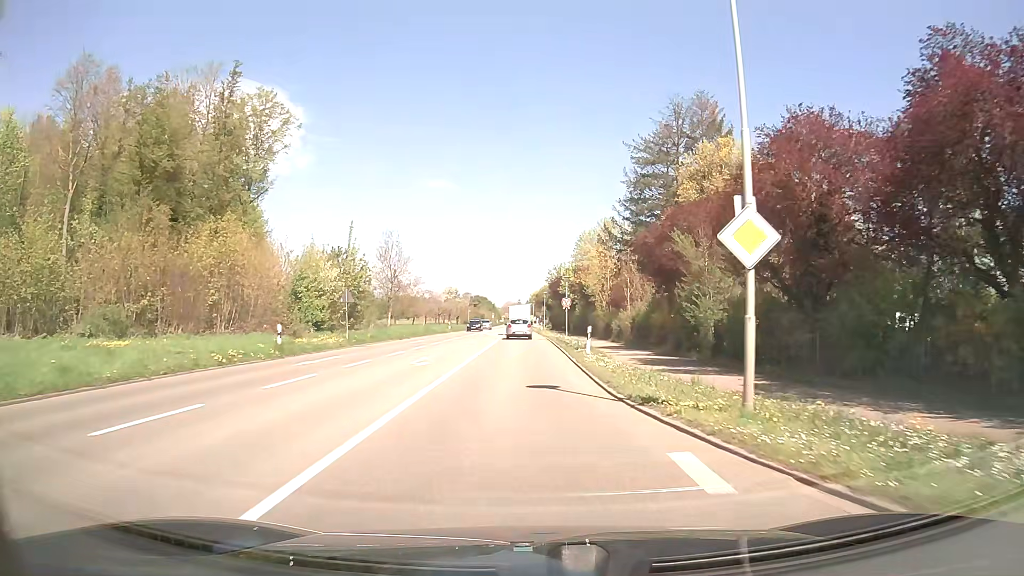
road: secondary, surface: asphalt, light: Day
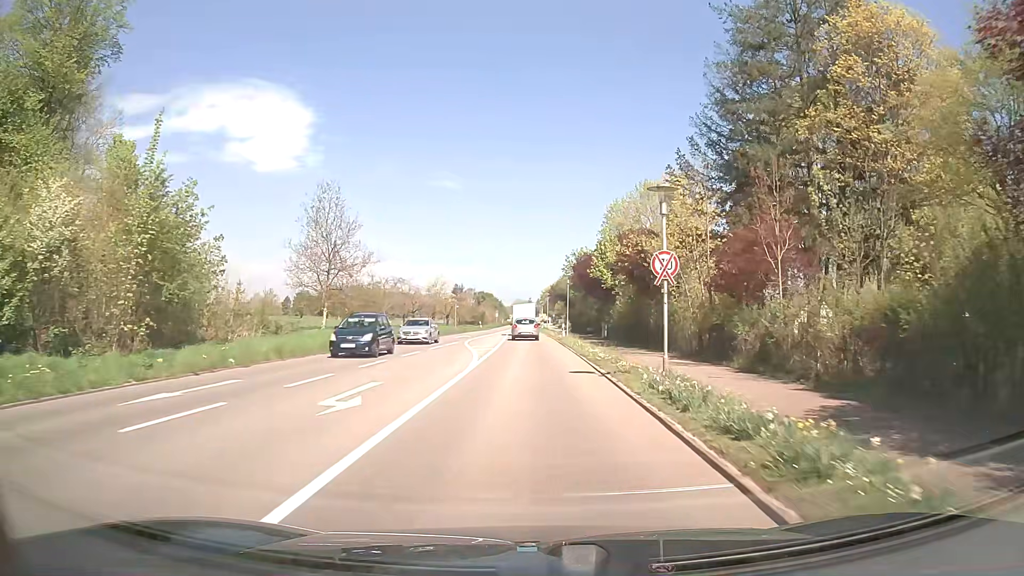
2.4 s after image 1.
(-0.2, +29.8) m; -1°
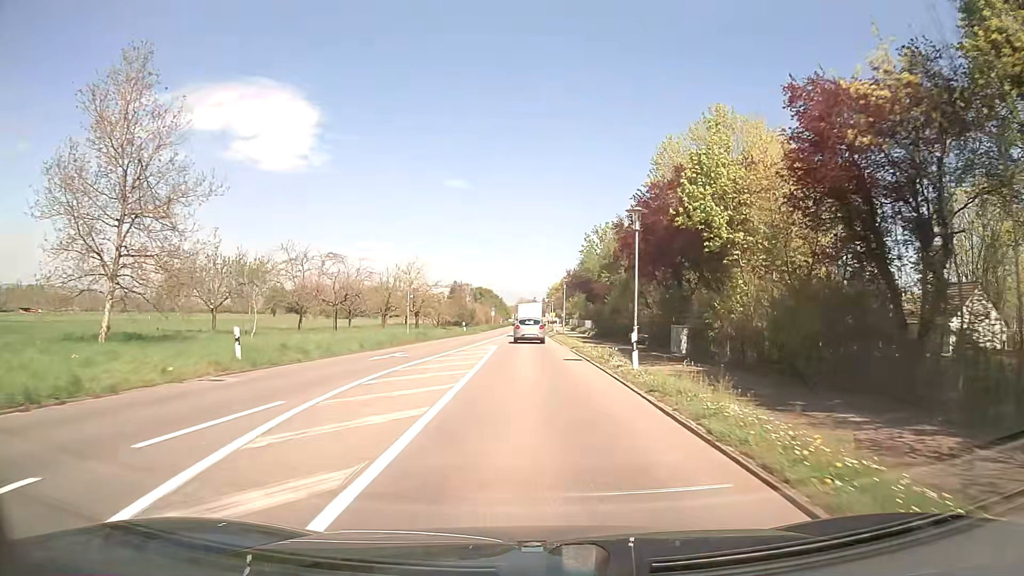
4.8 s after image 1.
(-0.3, +29.6) m; -1°
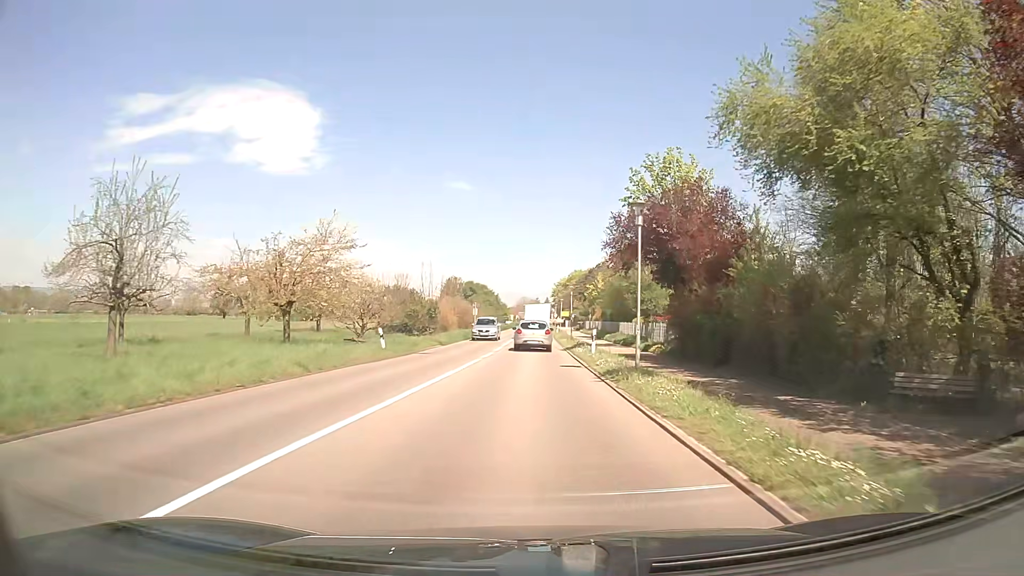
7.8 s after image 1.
(+0.1, +36.5) m; 0°
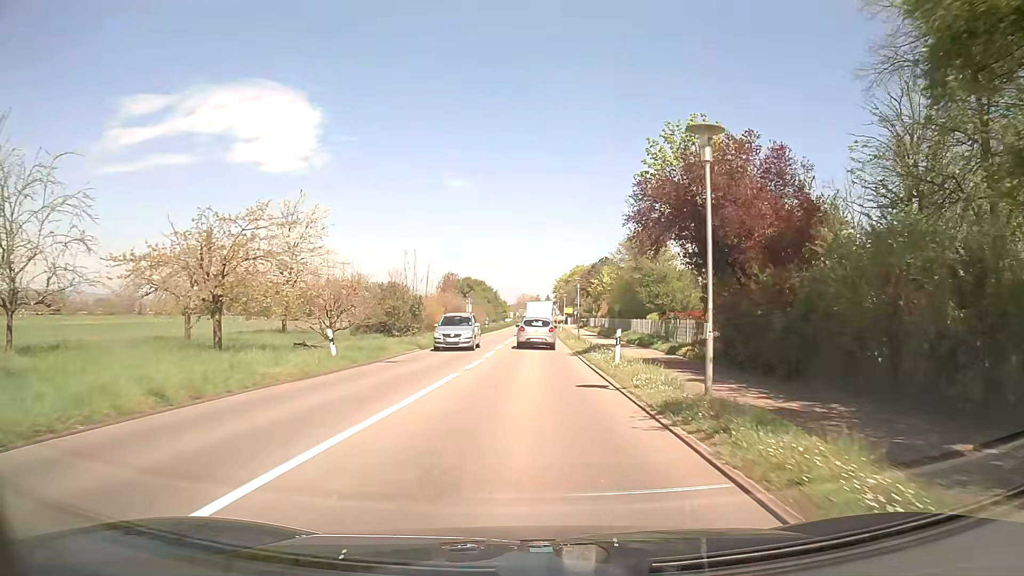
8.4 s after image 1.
(0.0, +7.2) m; 0°
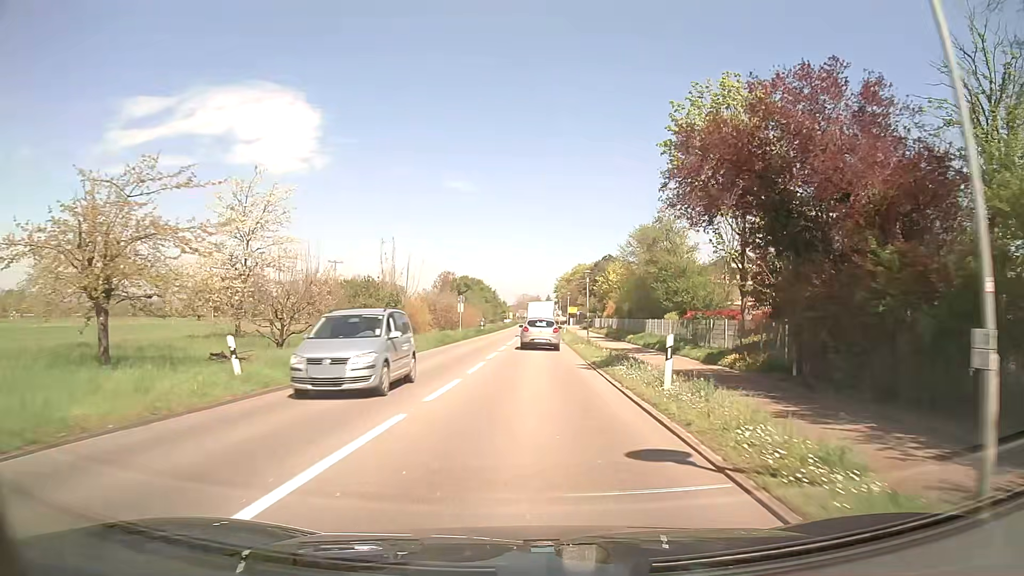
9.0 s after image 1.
(0.0, +7.1) m; 0°
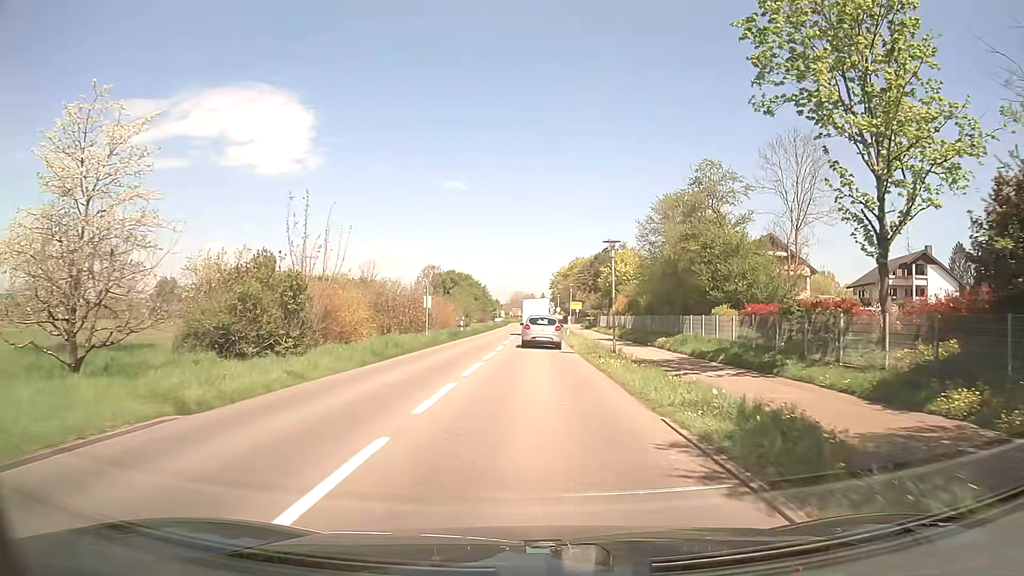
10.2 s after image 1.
(0.0, +14.1) m; 0°
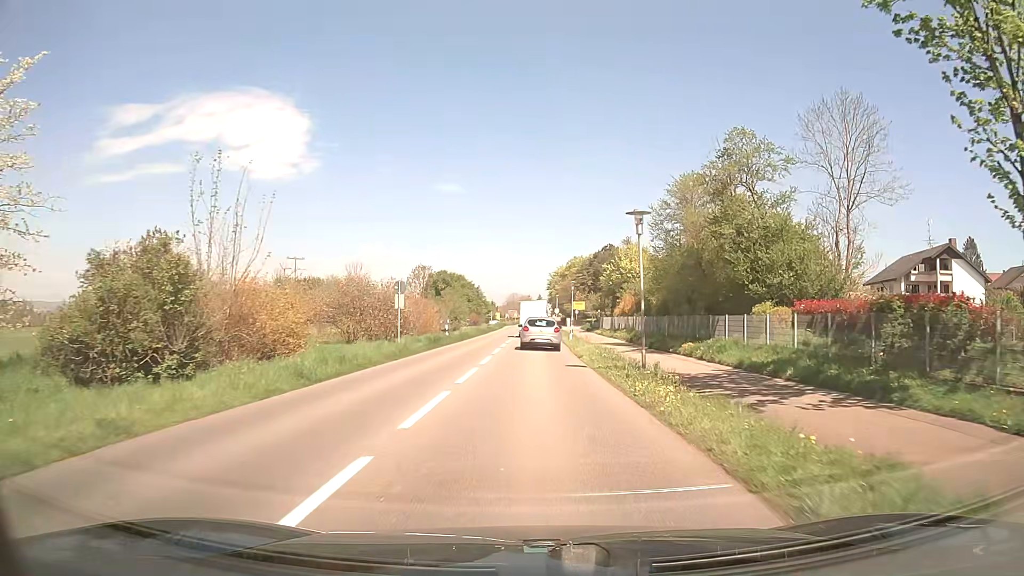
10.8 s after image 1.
(0.0, +7.0) m; 0°
(0, +10) (0, +20) (0, +30) (0, +40) (+1, +50) (+1, +60) (+1, +70) (+1, +80) (+1, +90) (0, +100) m
